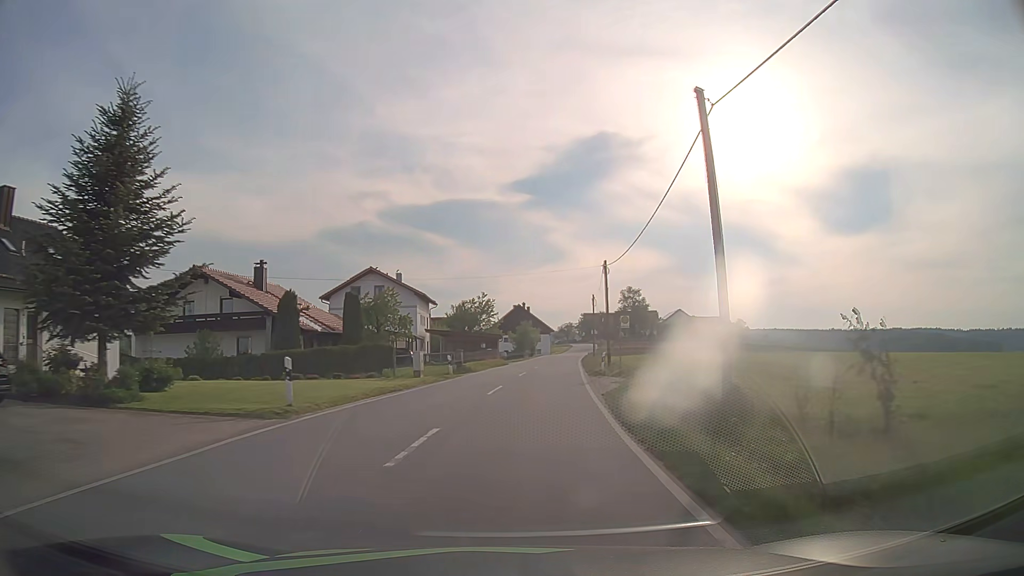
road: tertiary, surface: asphalt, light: Day
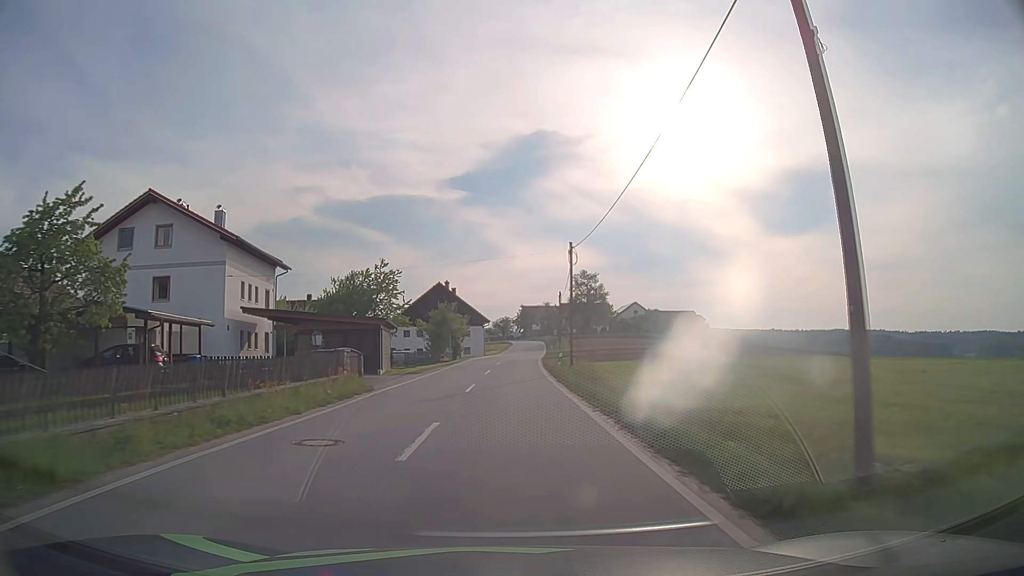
(+2.0, +34.9) m; +6°
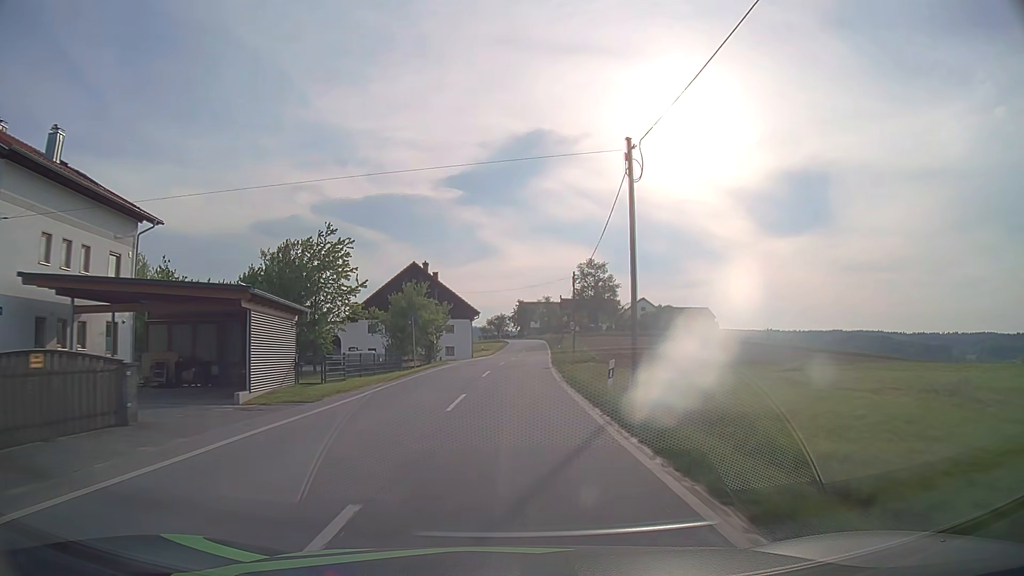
(0.0, +18.3) m; 0°
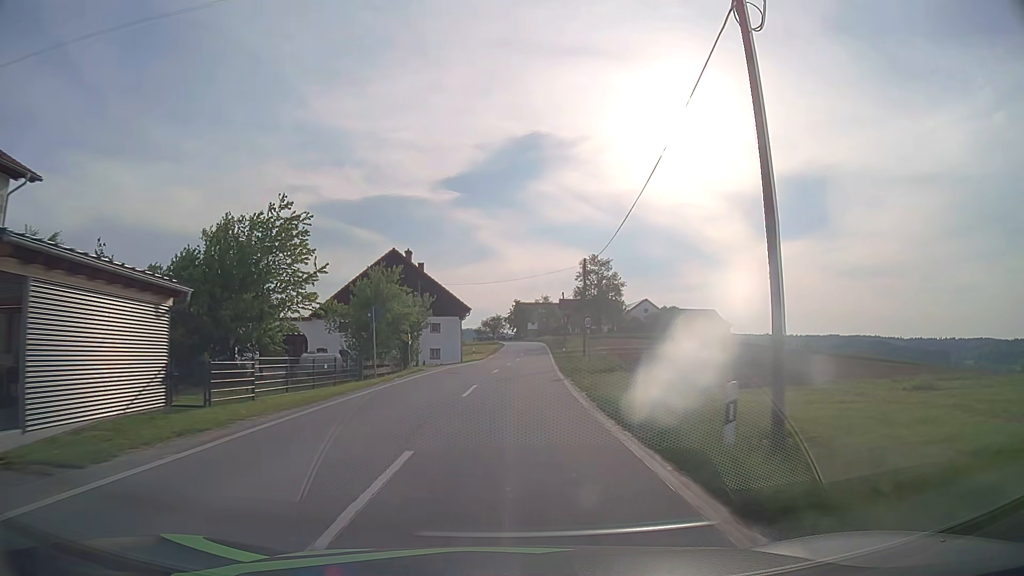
(0.0, +9.3) m; 0°
